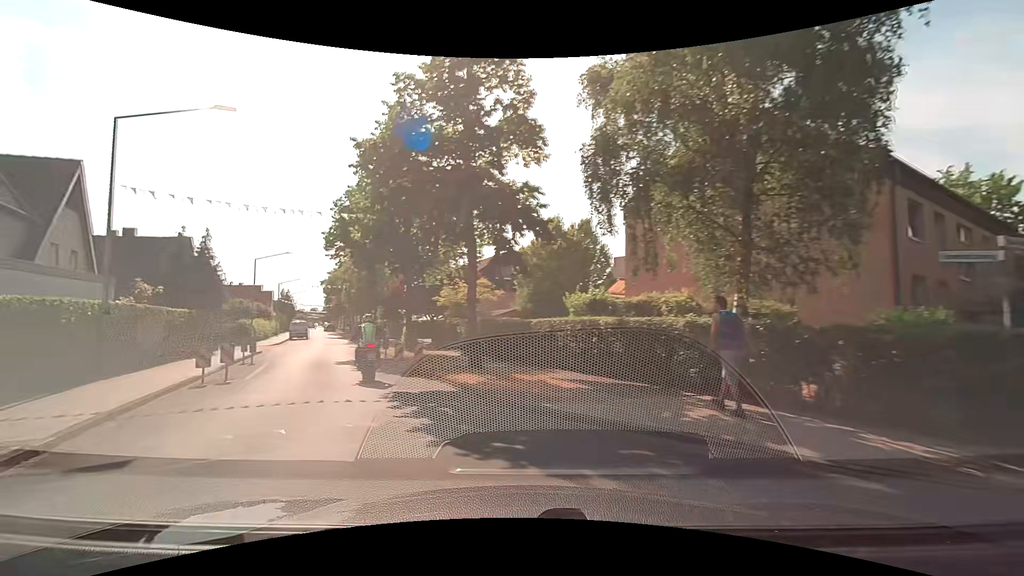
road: residential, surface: asphalt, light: Day
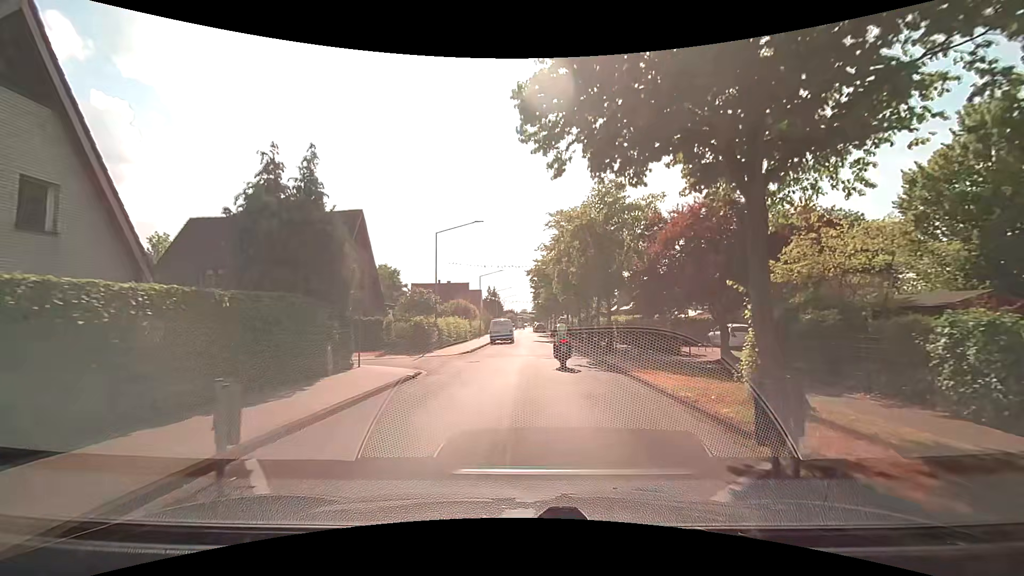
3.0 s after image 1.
(-5.9, +16.2) m; -24°
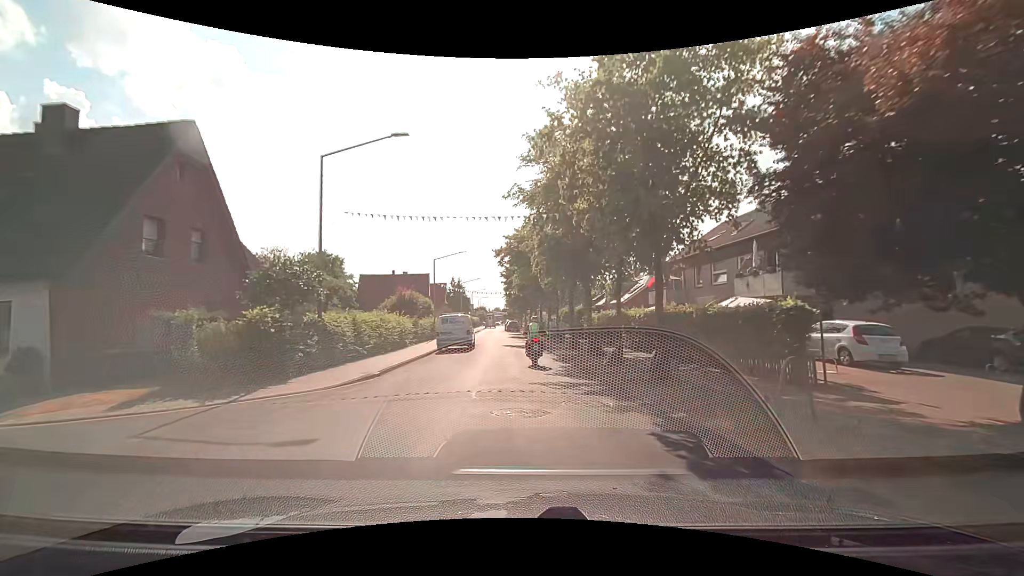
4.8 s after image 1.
(+0.4, +13.6) m; +2°
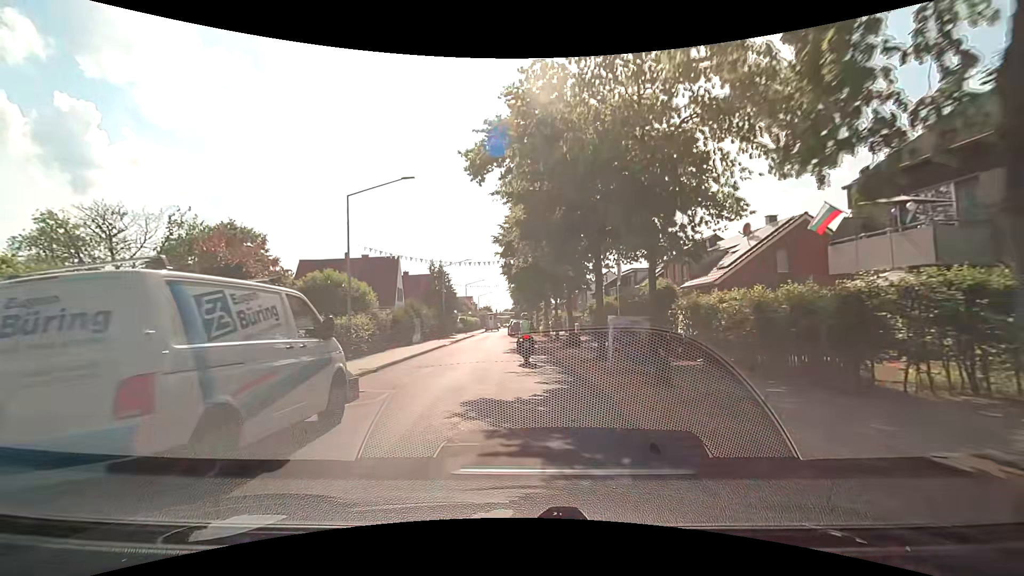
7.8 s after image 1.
(+0.3, +23.2) m; 0°
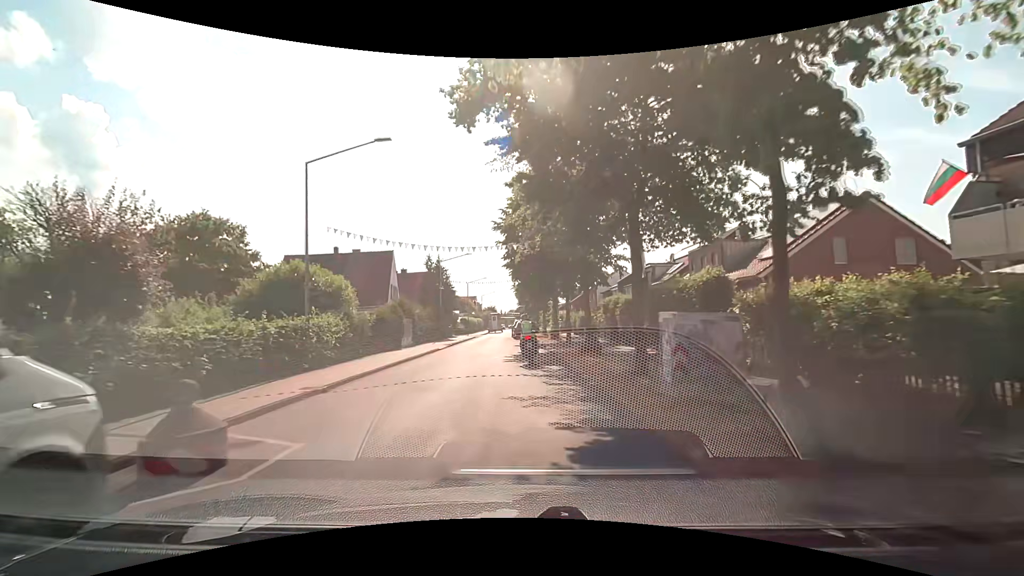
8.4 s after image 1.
(0.0, +4.7) m; 0°
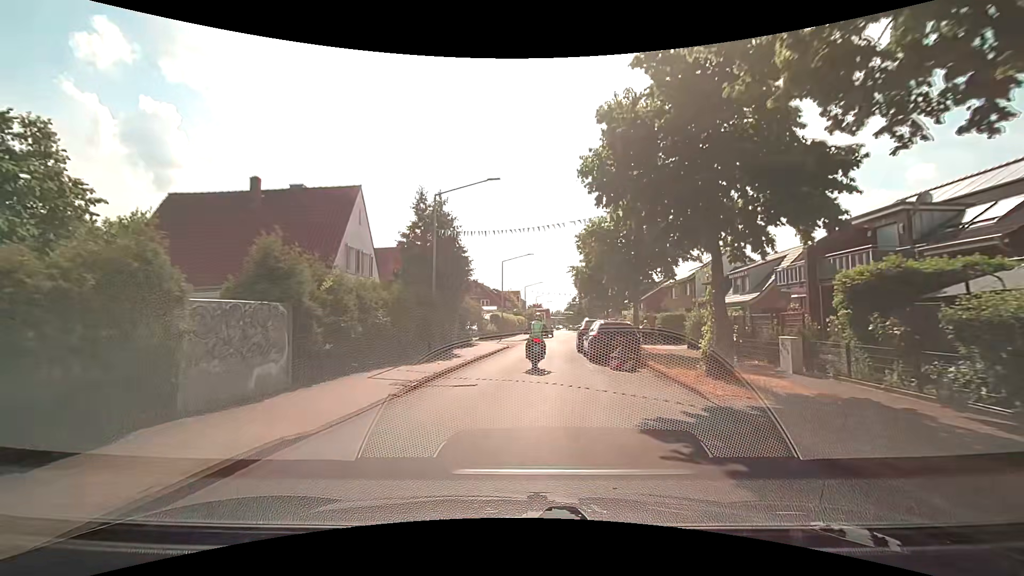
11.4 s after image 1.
(-1.5, +23.4) m; -7°
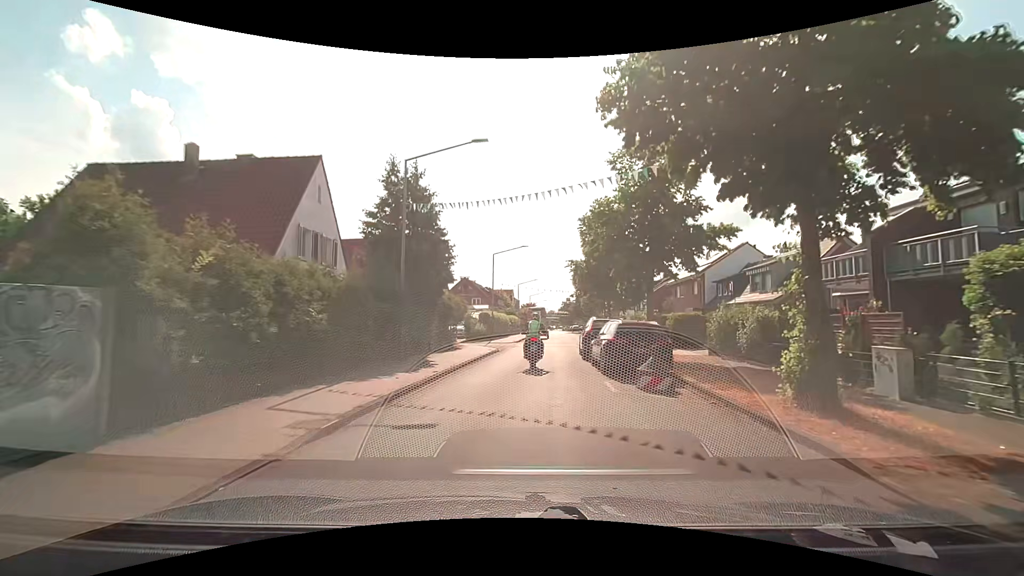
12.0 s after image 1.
(+0.1, +4.6) m; +2°
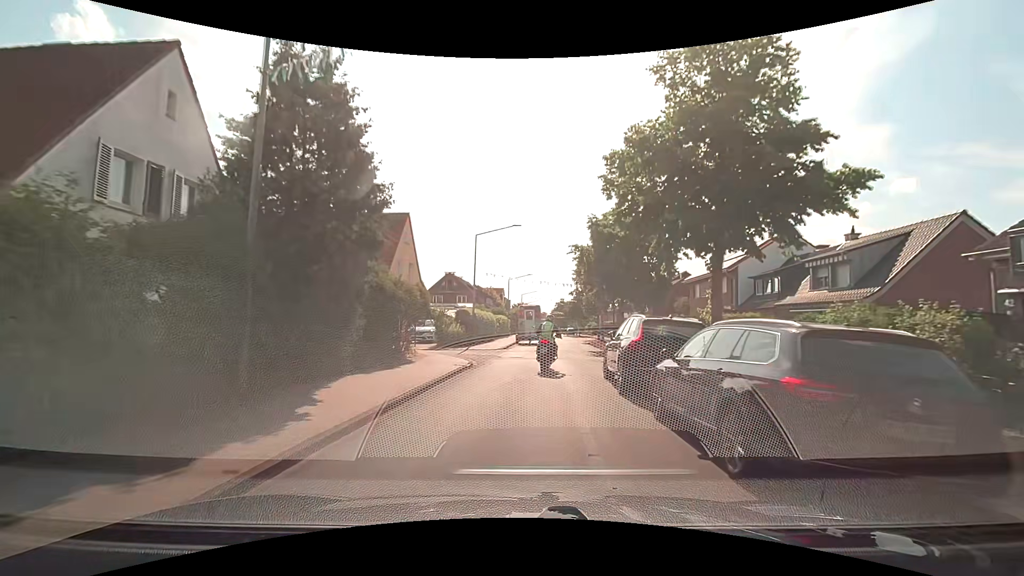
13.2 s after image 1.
(+0.1, +9.1) m; +1°
(0, +10) (+1, +20) (+2, +30) (+4, +40) (+5, +50) (+5, +60) (+5, +70) (+5, +80) (+6, +90) (+7, +100) m
